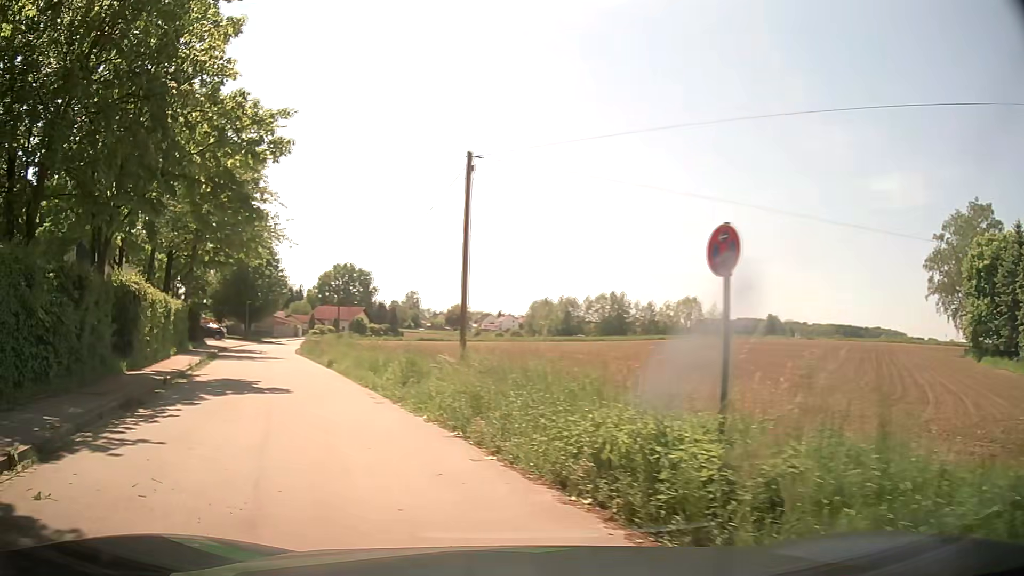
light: Day
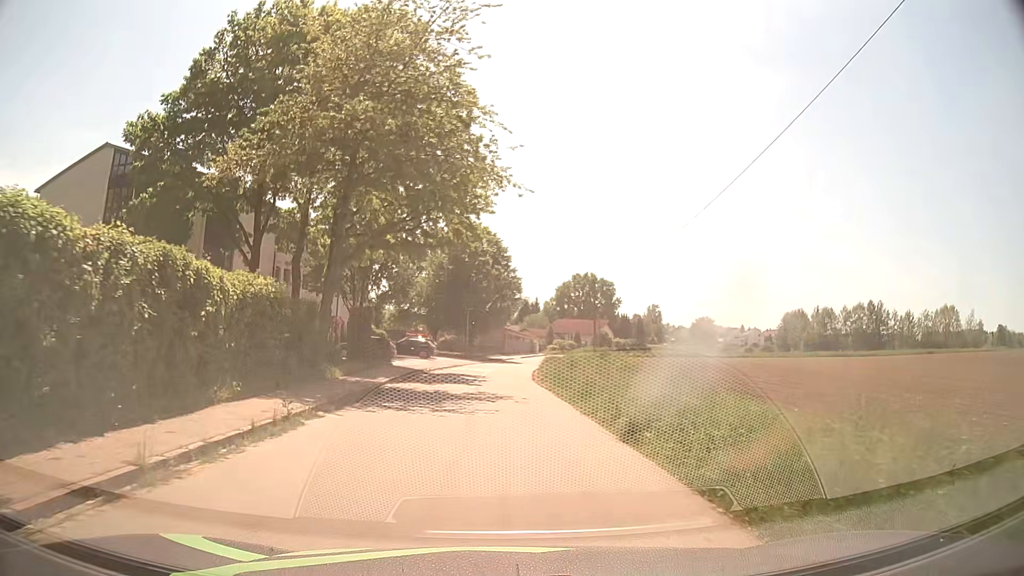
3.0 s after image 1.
(-5.2, +17.5) m; -20°
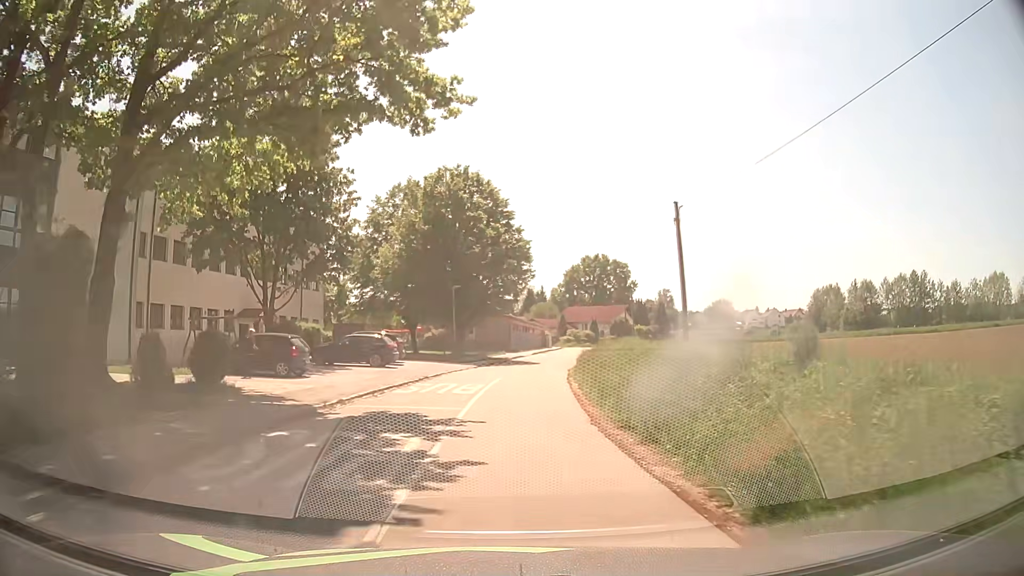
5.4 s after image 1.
(-0.1, +20.6) m; -1°
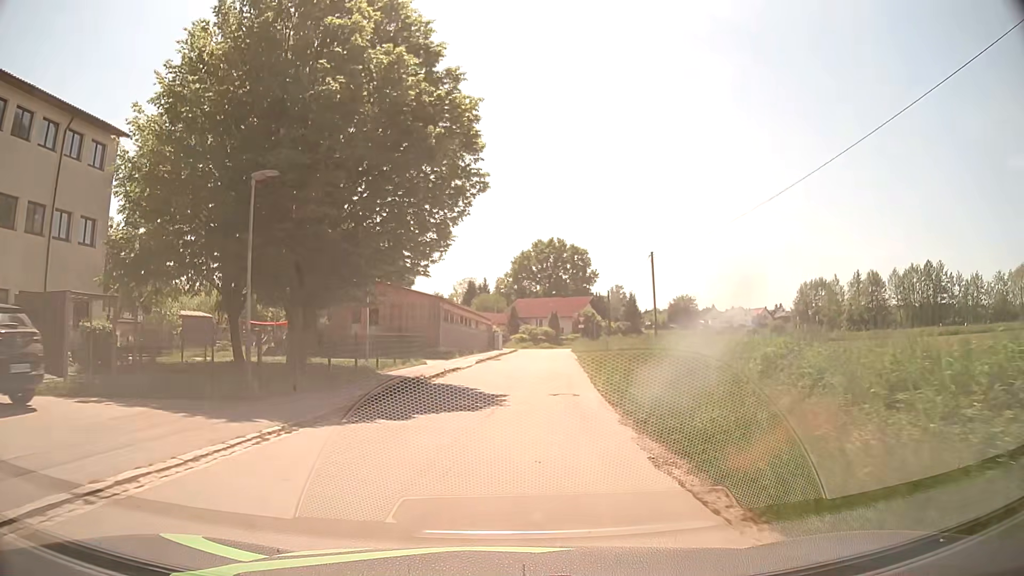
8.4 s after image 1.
(+0.9, +27.8) m; +6°
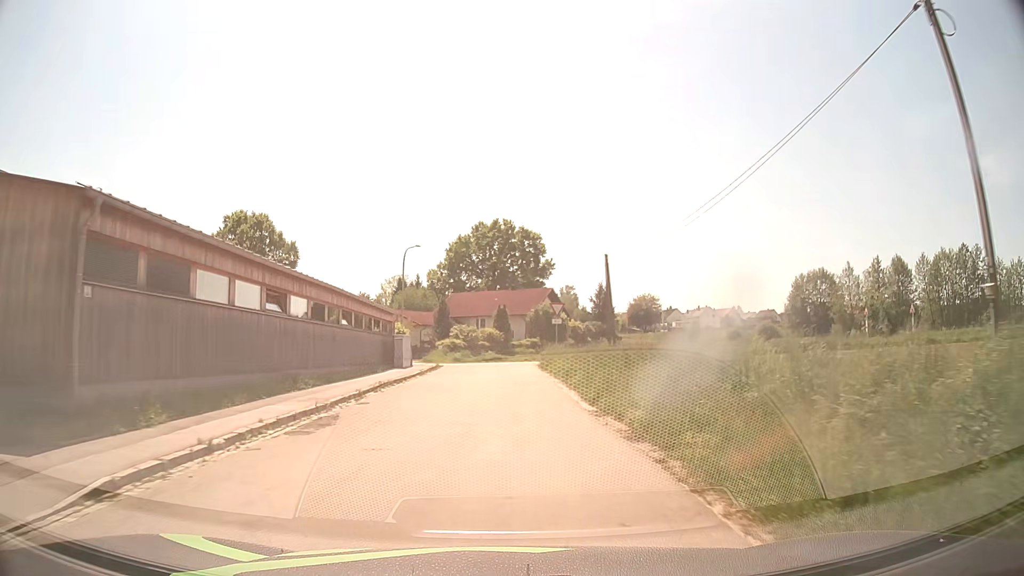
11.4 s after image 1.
(+1.5, +29.9) m; +4°
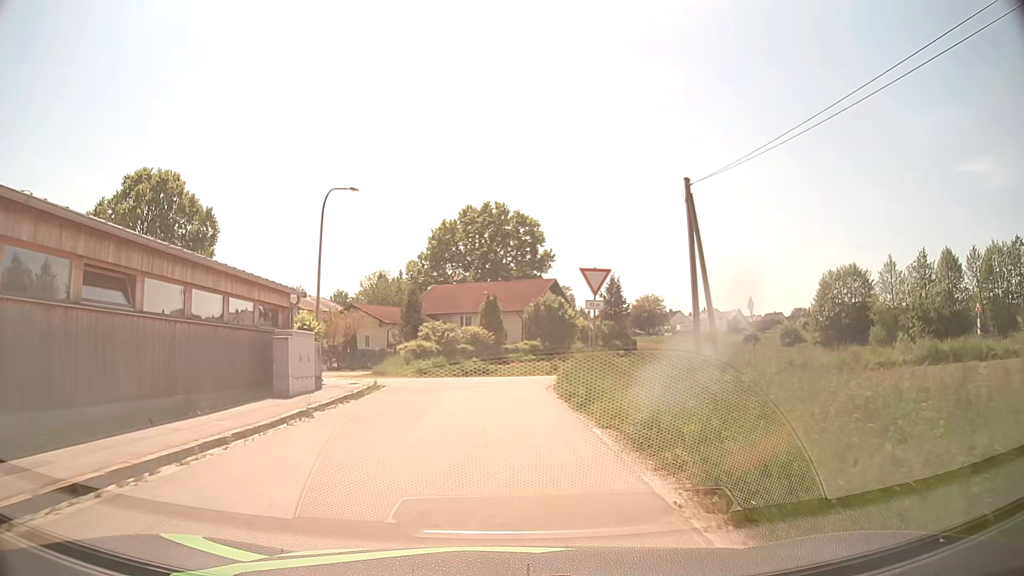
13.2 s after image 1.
(+0.2, +16.8) m; +1°
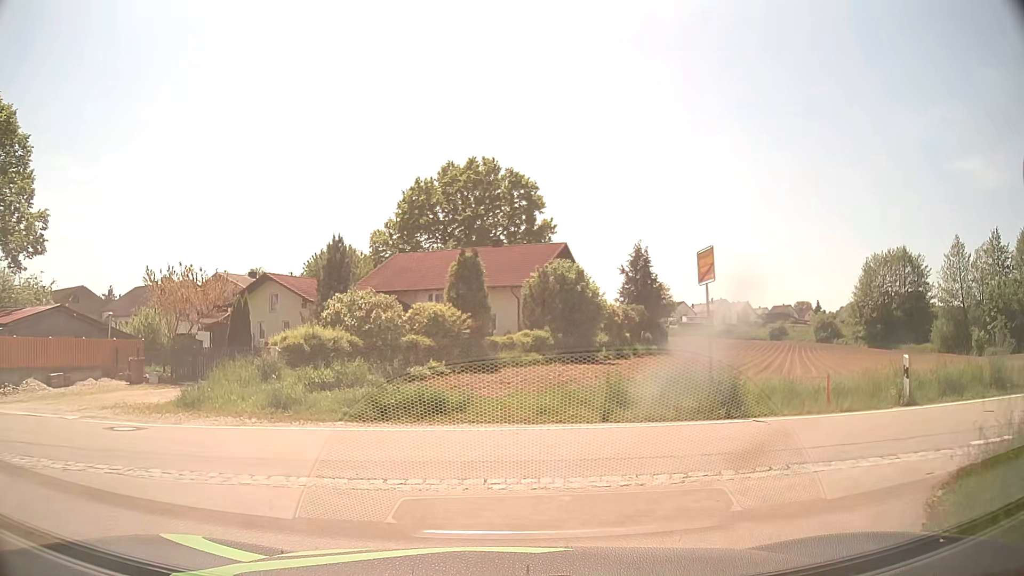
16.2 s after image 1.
(+0.1, +20.2) m; +1°
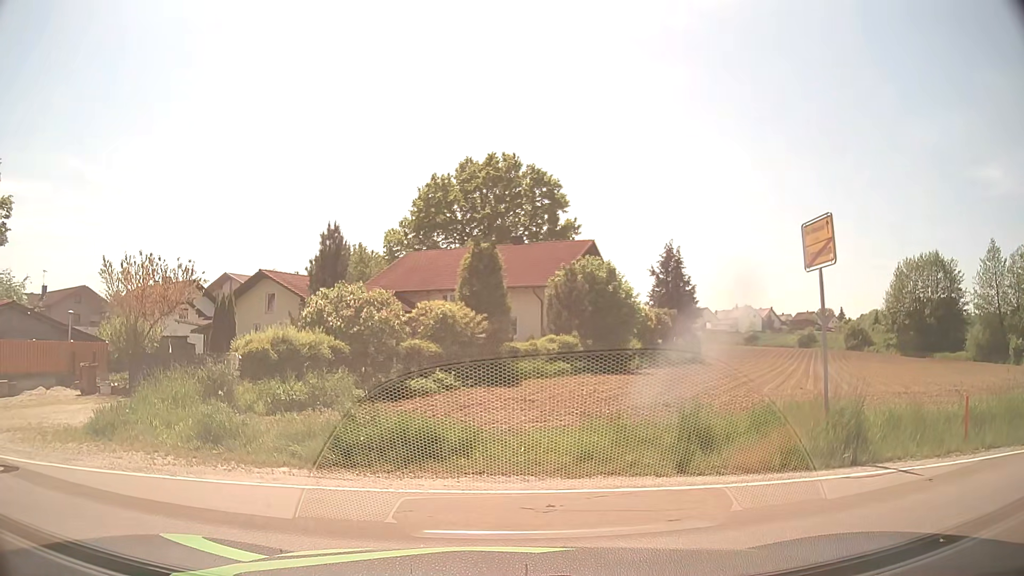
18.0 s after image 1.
(0.0, +3.9) m; -1°
